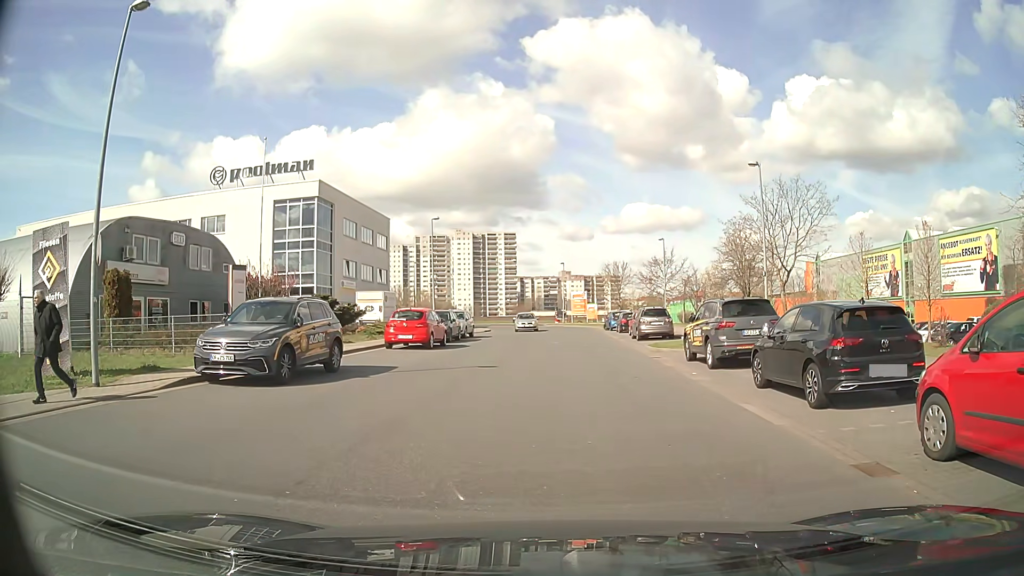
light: Day
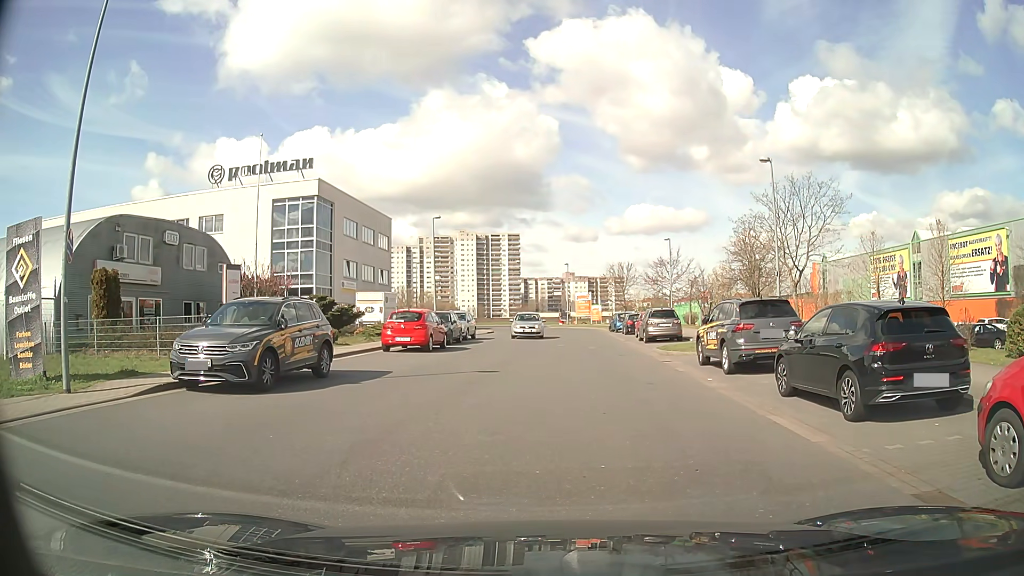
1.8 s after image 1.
(0.0, +1.0) m; 0°
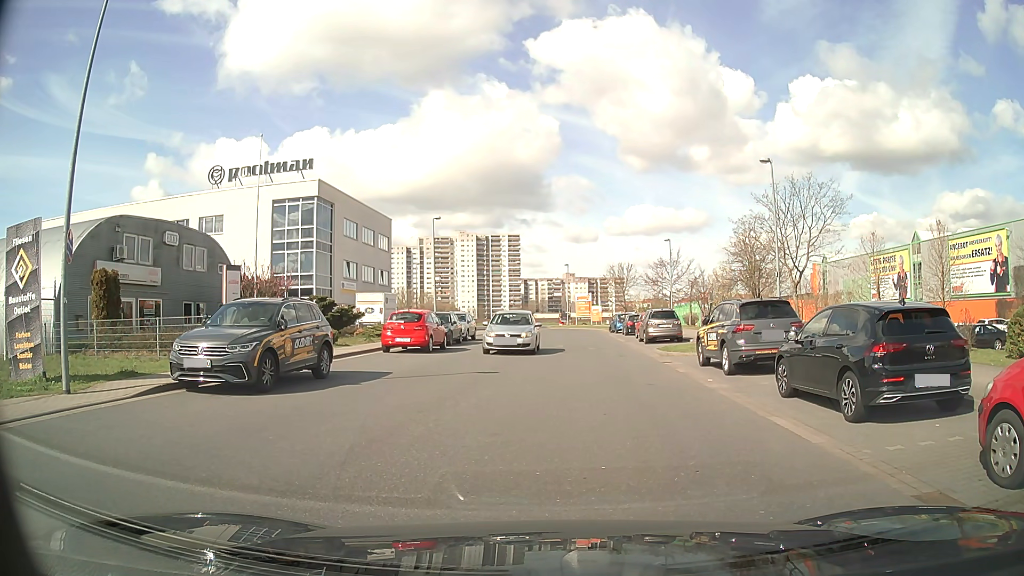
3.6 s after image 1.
(0.0, +0.1) m; 0°
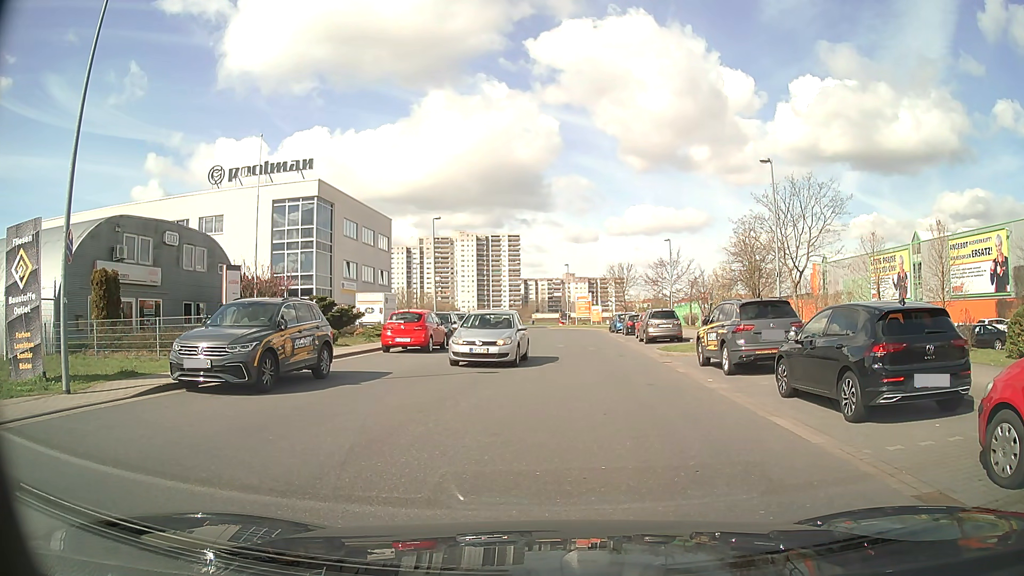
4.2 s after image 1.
(0.0, 0.0) m; 0°
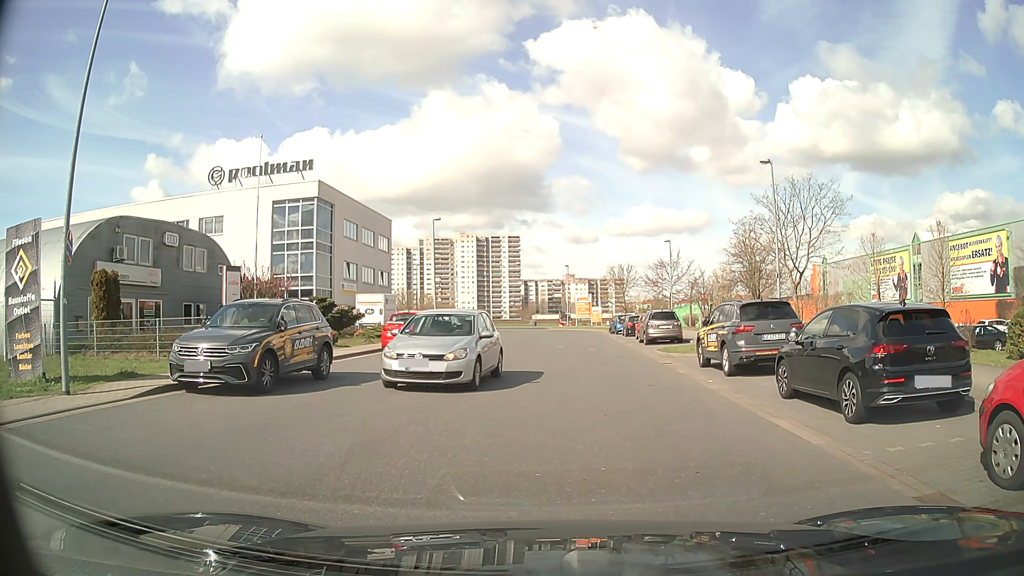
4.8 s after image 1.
(0.0, 0.0) m; 0°
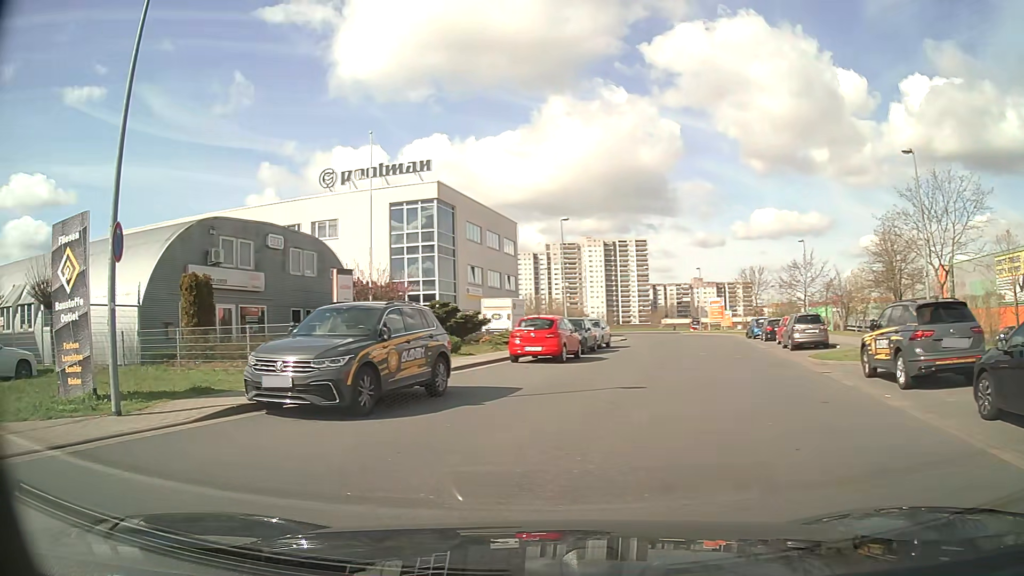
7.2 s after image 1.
(-0.1, +2.4) m; -10°
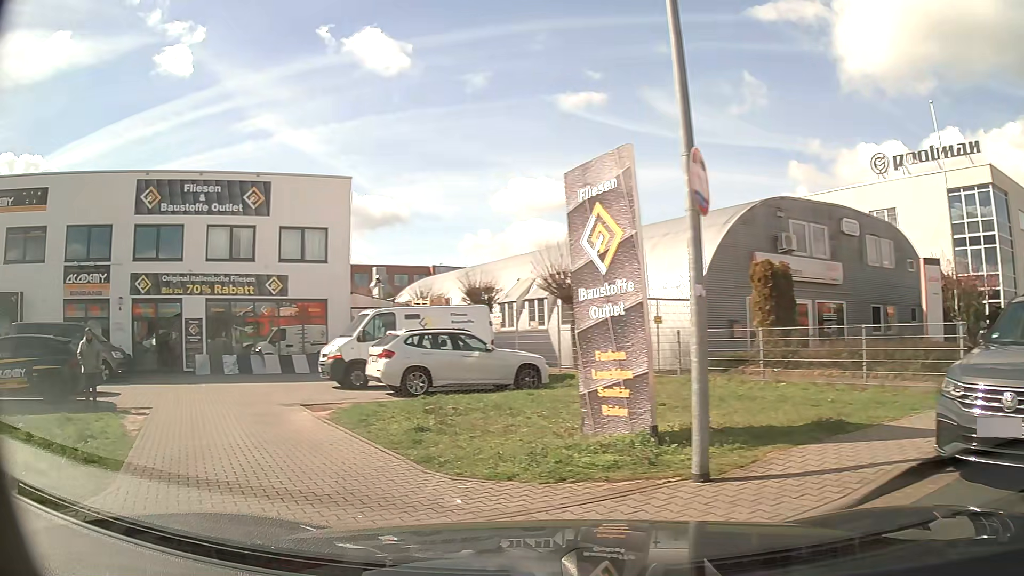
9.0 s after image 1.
(-1.8, +4.1) m; -47°
